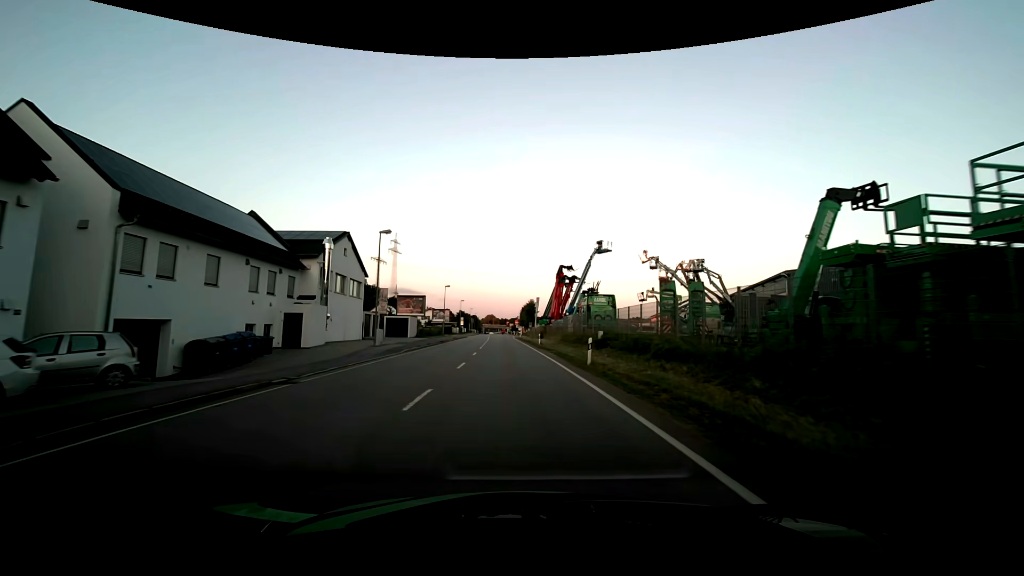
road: primary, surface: asphalt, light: Day
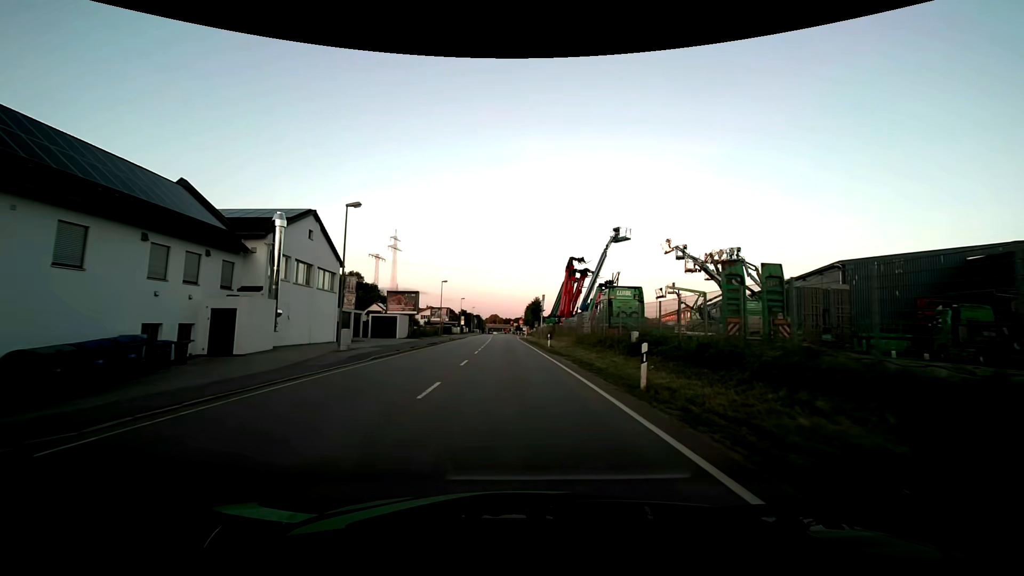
(0.0, +7.6) m; -1°
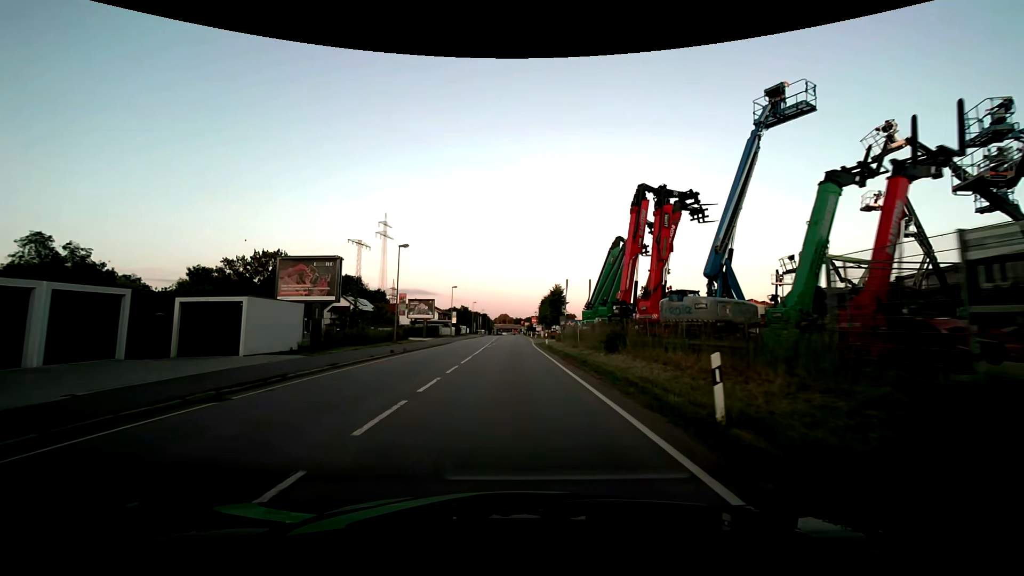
(-0.2, +30.5) m; -1°
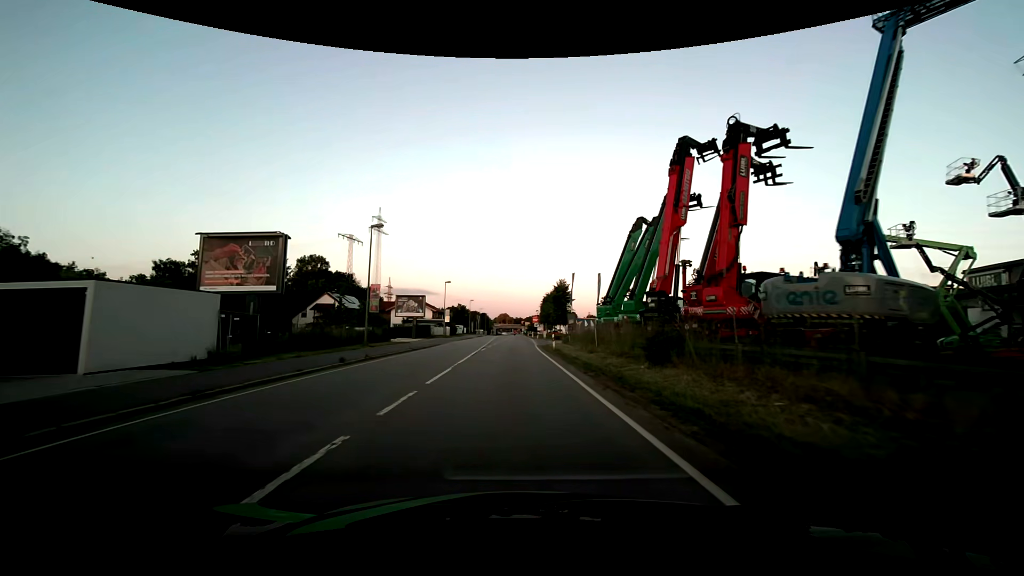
(0.0, +7.6) m; 0°
(0, +10) (0, +20) (0, +30) (0, +40) (0, +50) (0, +60) (0, +70) (0, +80) (0, +90) (0, +100) m
